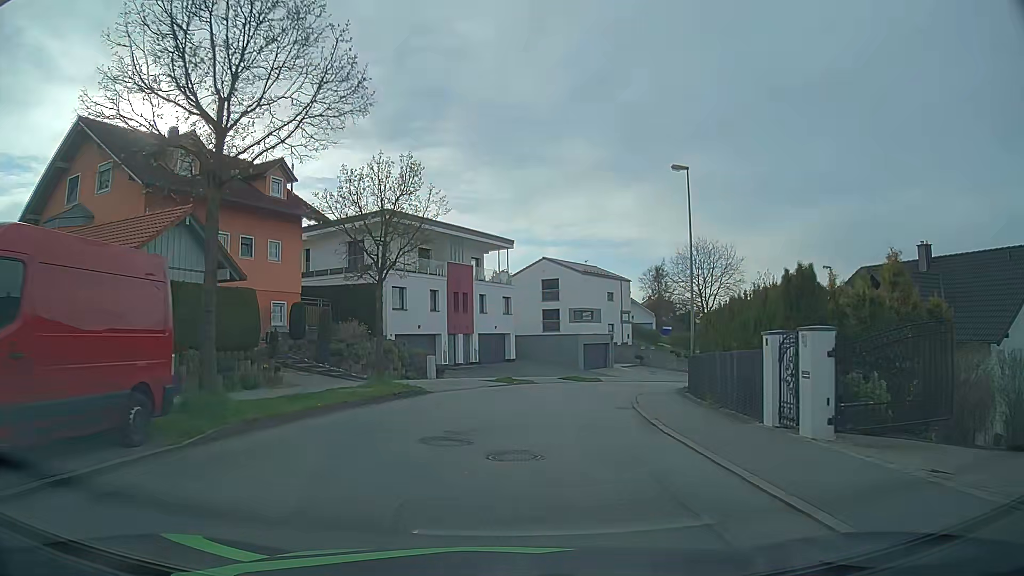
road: residential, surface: asphalt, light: Day
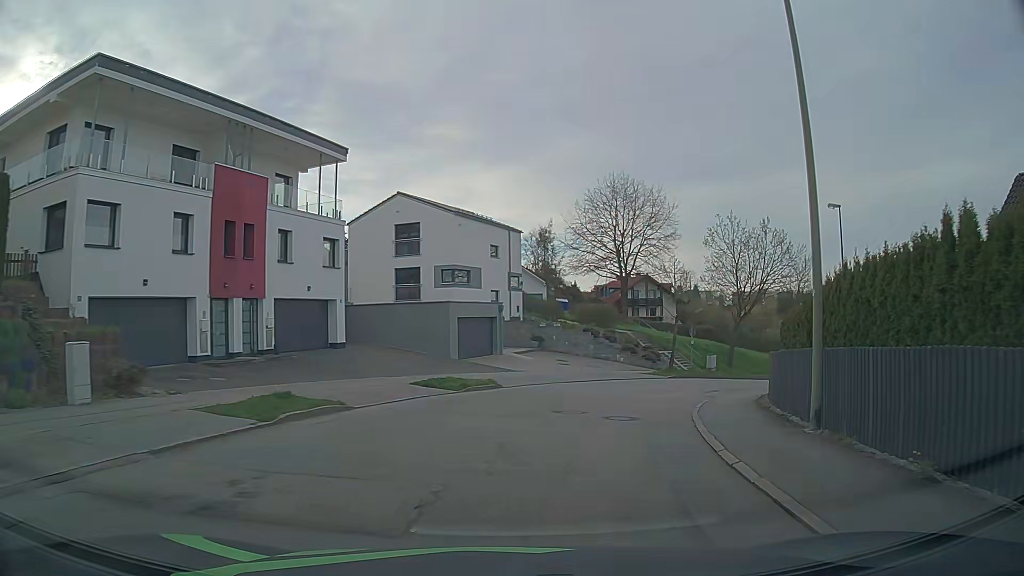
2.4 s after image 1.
(+1.2, +20.9) m; +10°
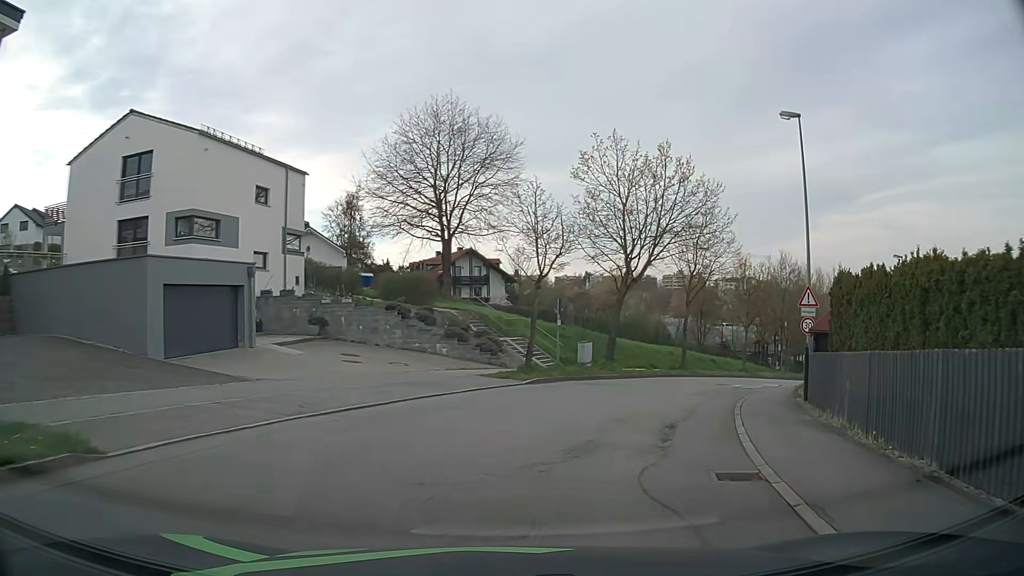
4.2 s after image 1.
(+1.9, +14.8) m; +16°
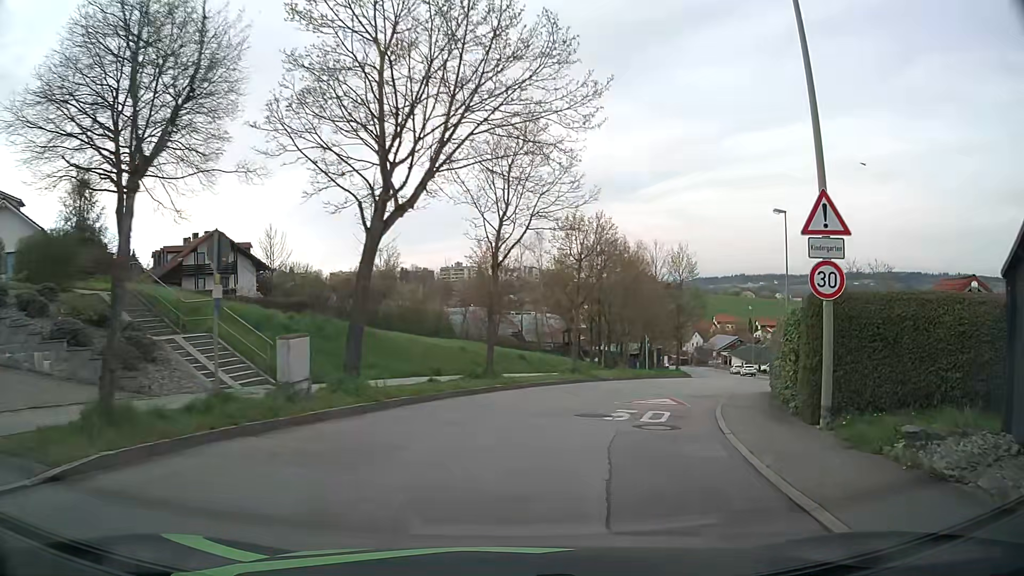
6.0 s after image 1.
(+2.3, +14.7) m; +18°
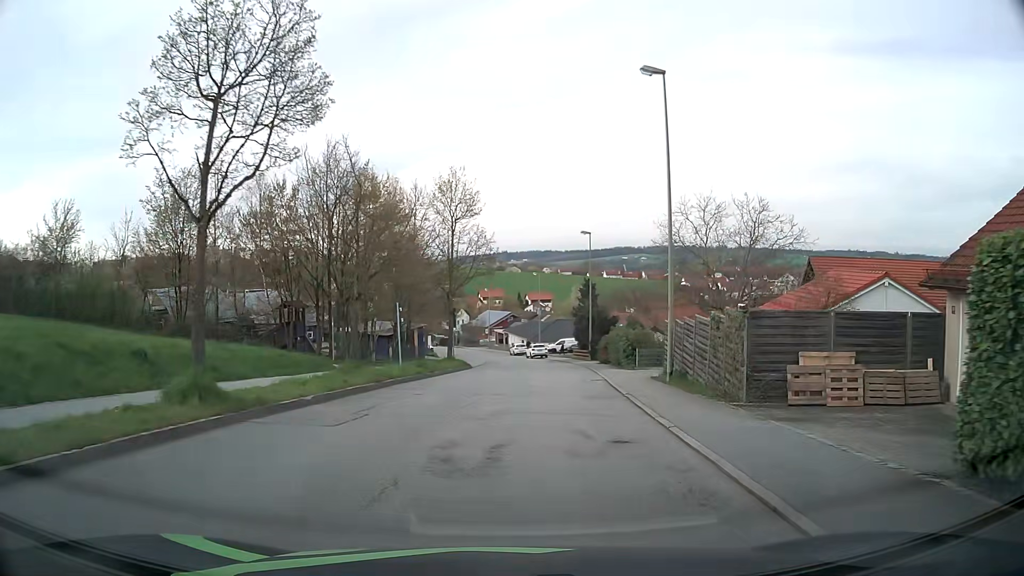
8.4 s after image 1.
(+3.7, +18.7) m; +21°
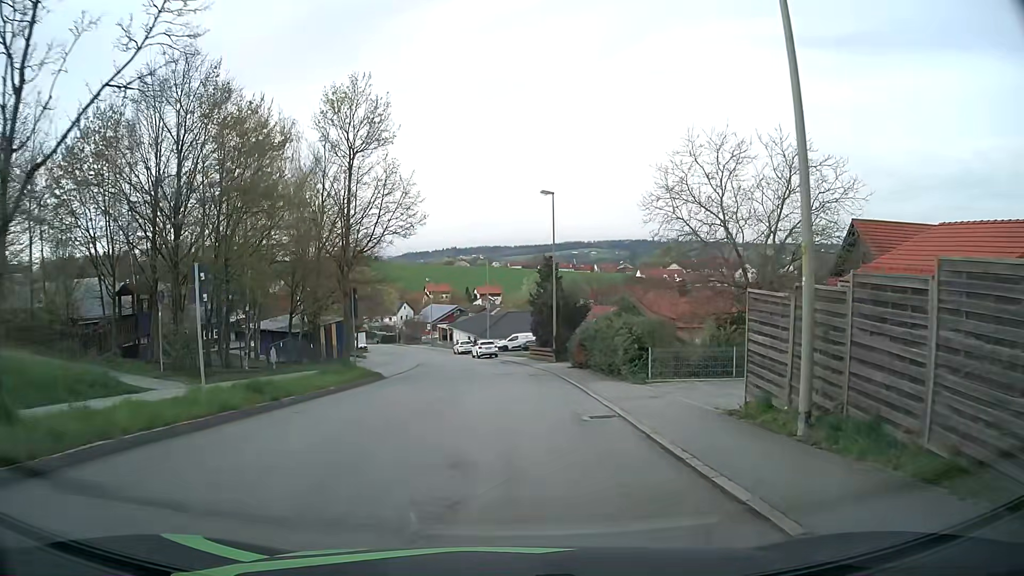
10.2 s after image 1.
(+0.7, +13.0) m; +4°
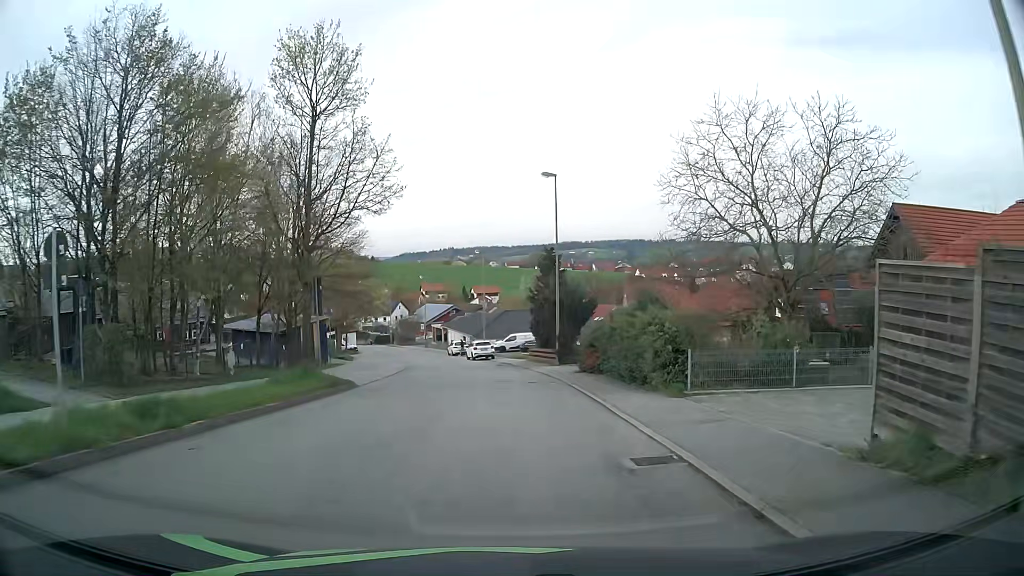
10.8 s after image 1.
(0.0, +4.4) m; +1°
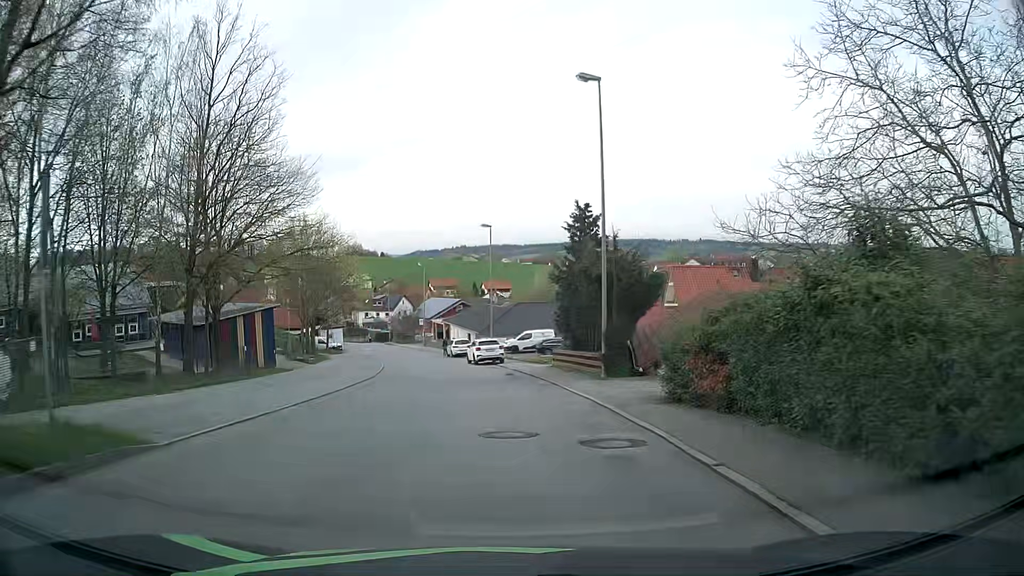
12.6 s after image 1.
(-0.1, +13.5) m; -1°
(0, +10) (-1, +20) (-3, +30) (-5, +40) (-7, +49) (-8, +59) (-10, +69) (-13, +79) (-16, +88) (-19, +98) m
